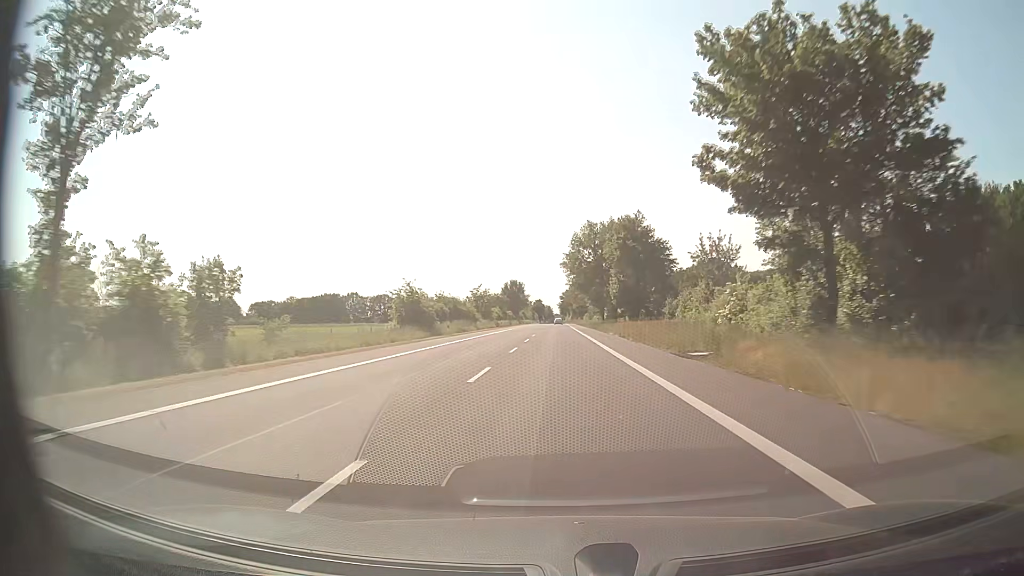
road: secondary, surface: asphalt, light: Day
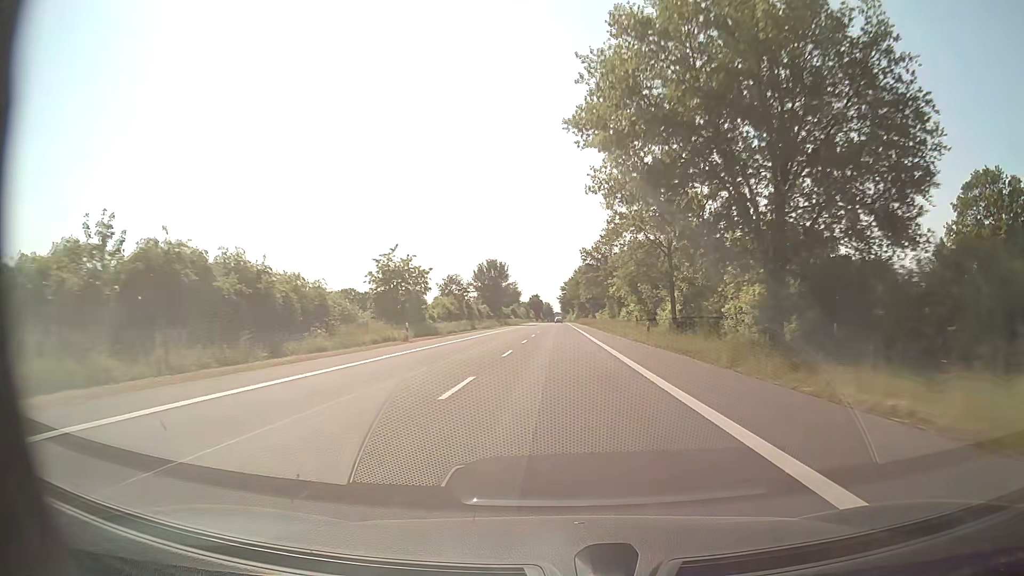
(0.0, +63.2) m; 0°
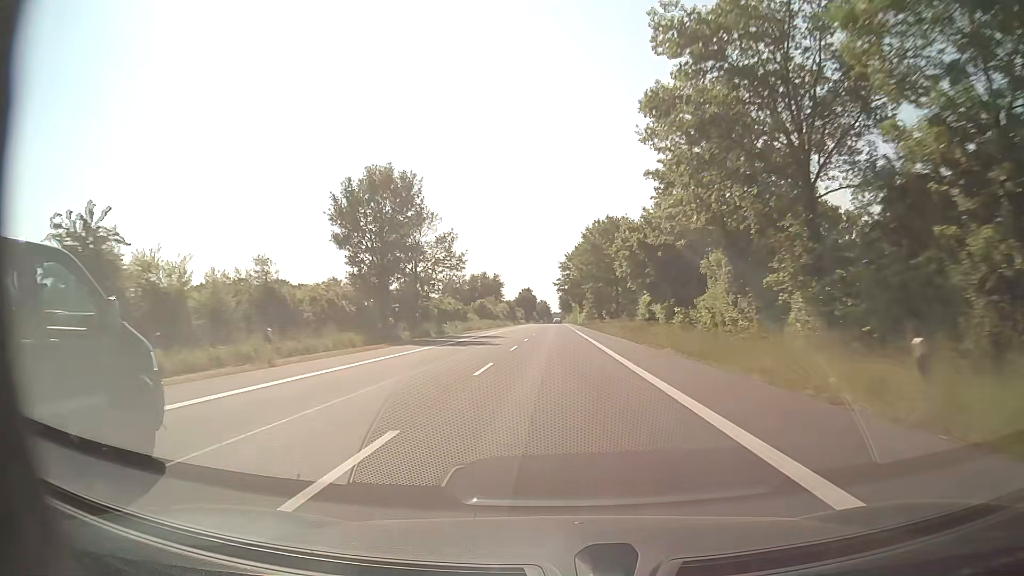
(+0.1, +79.1) m; 0°
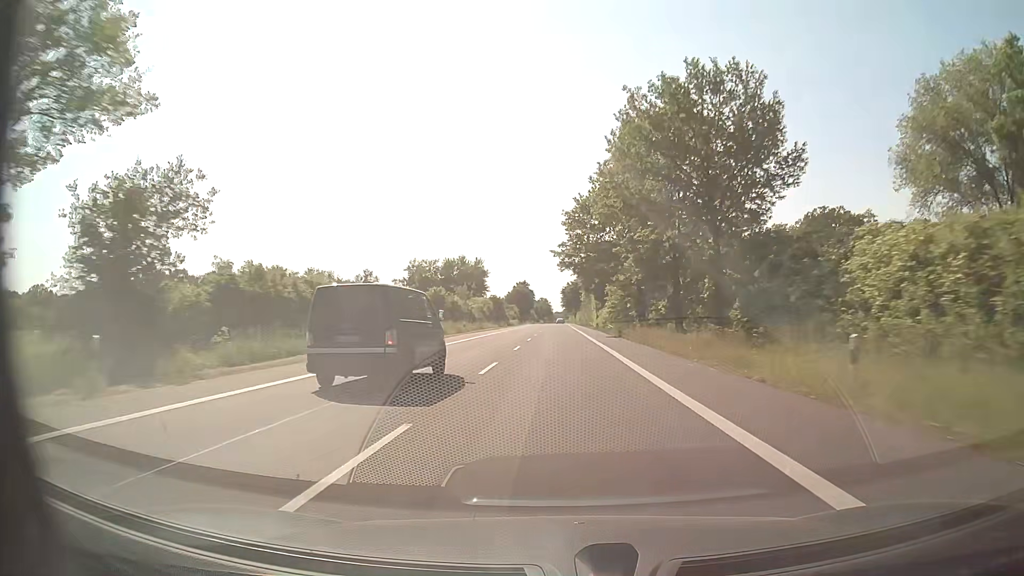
(-0.1, +47.5) m; 0°
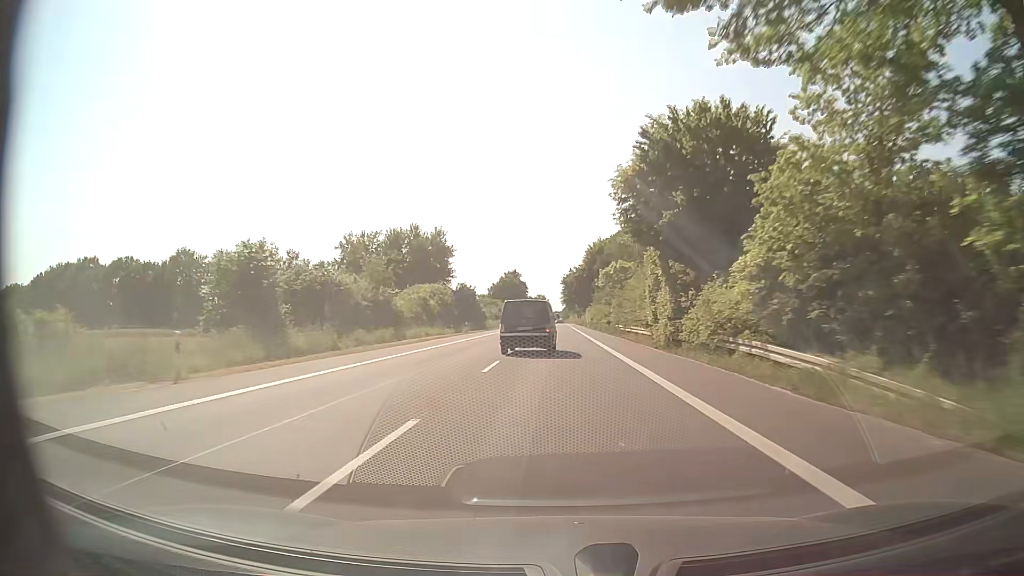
(0.0, +47.6) m; 0°
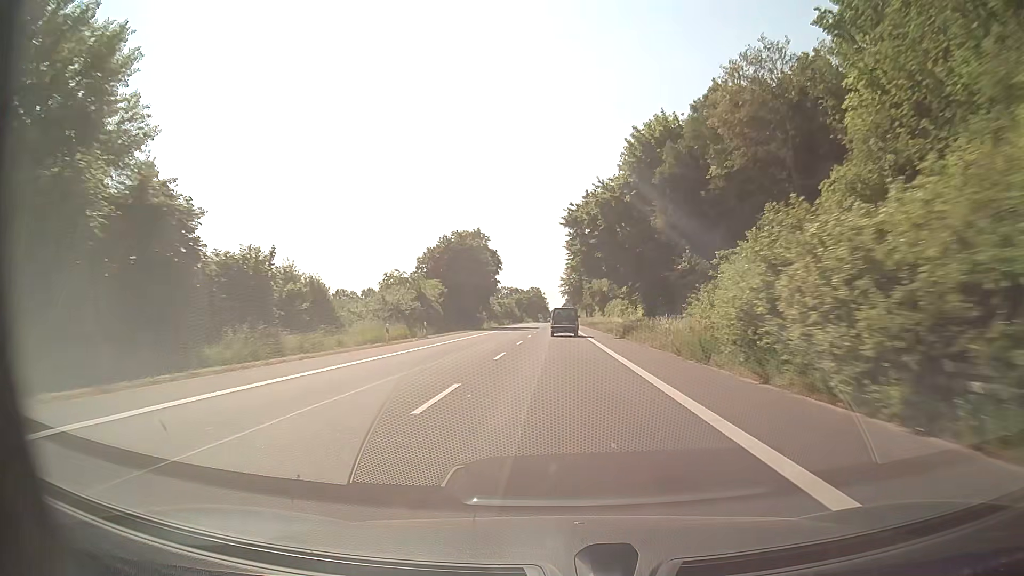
(+0.1, +79.3) m; 0°
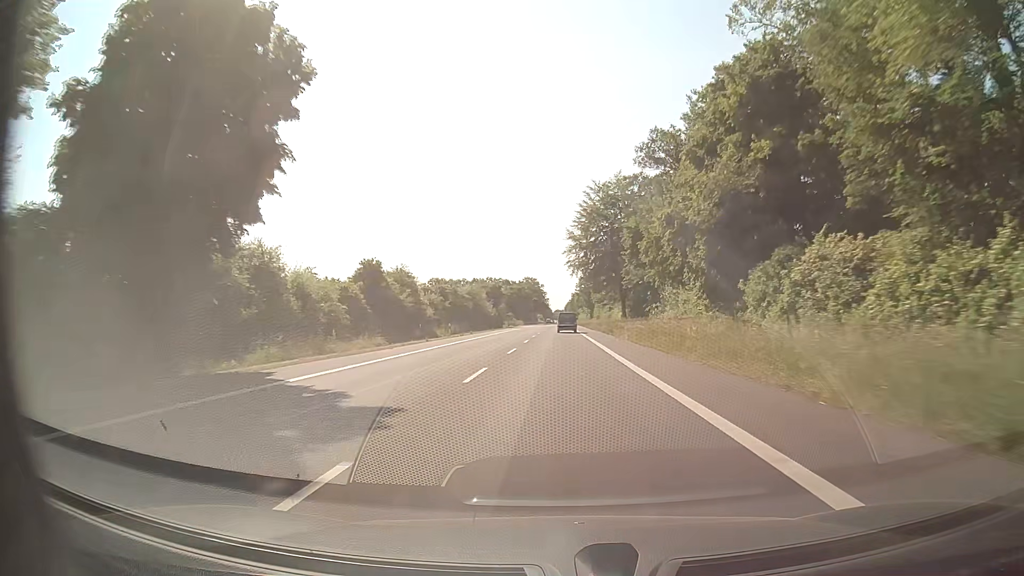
(-0.1, +79.2) m; 0°
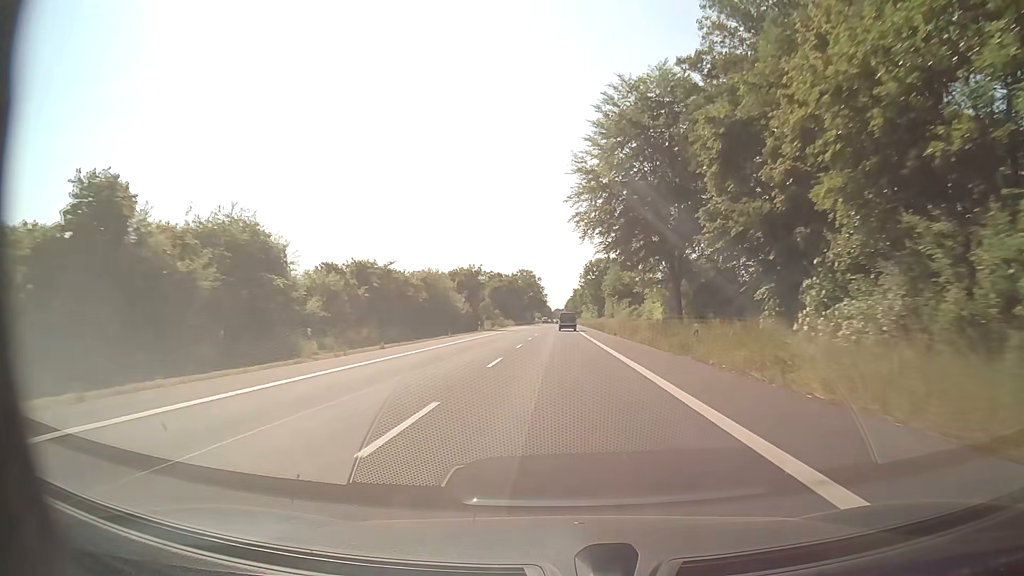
(+0.1, +31.7) m; 0°
(0, +10) (0, +20) (0, +30) (0, +40) (0, +50) (0, +60) (0, +70) (0, +80) (0, +90) (0, +100) m
